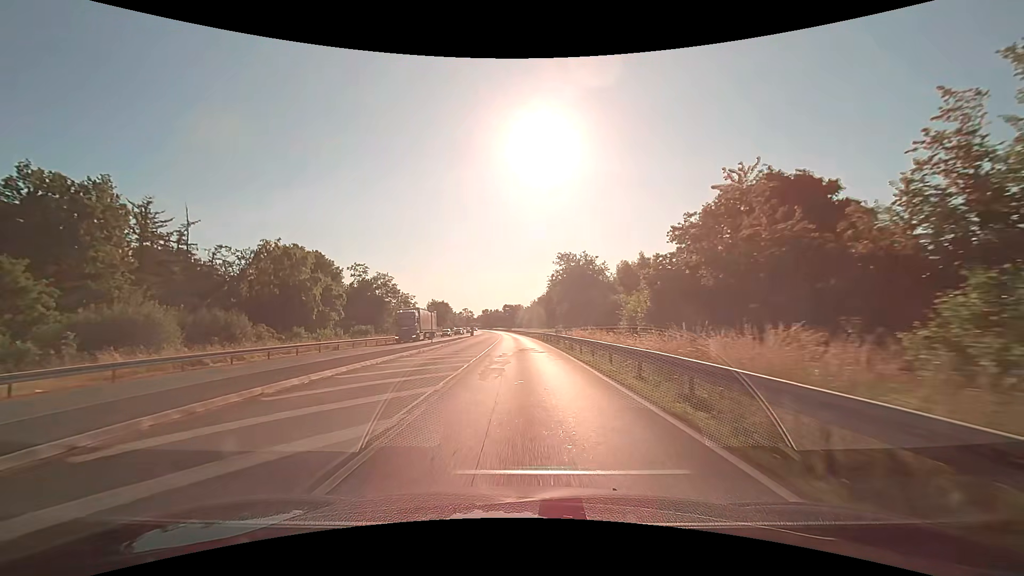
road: primary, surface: asphalt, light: Day
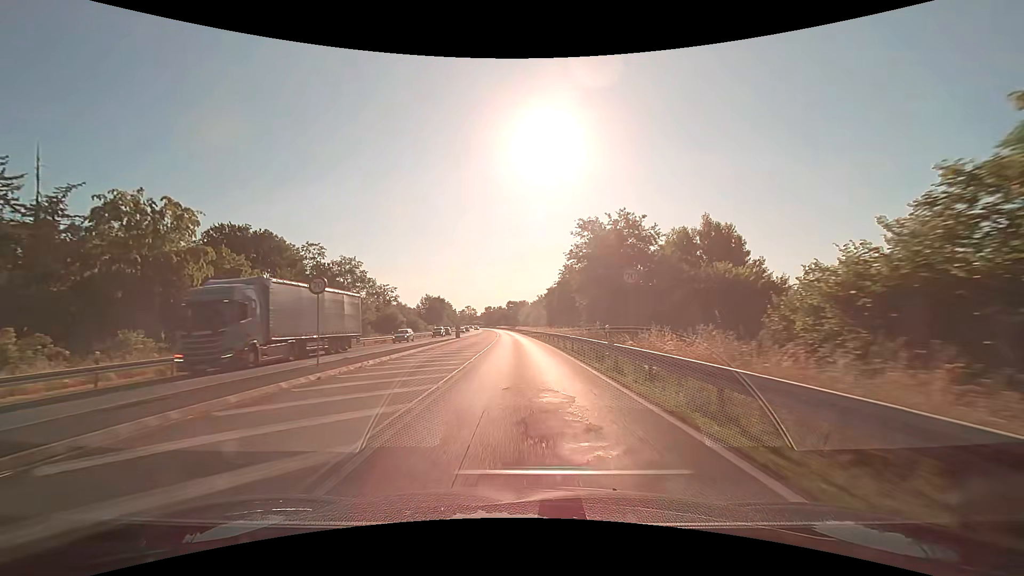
(-0.1, +21.6) m; 0°
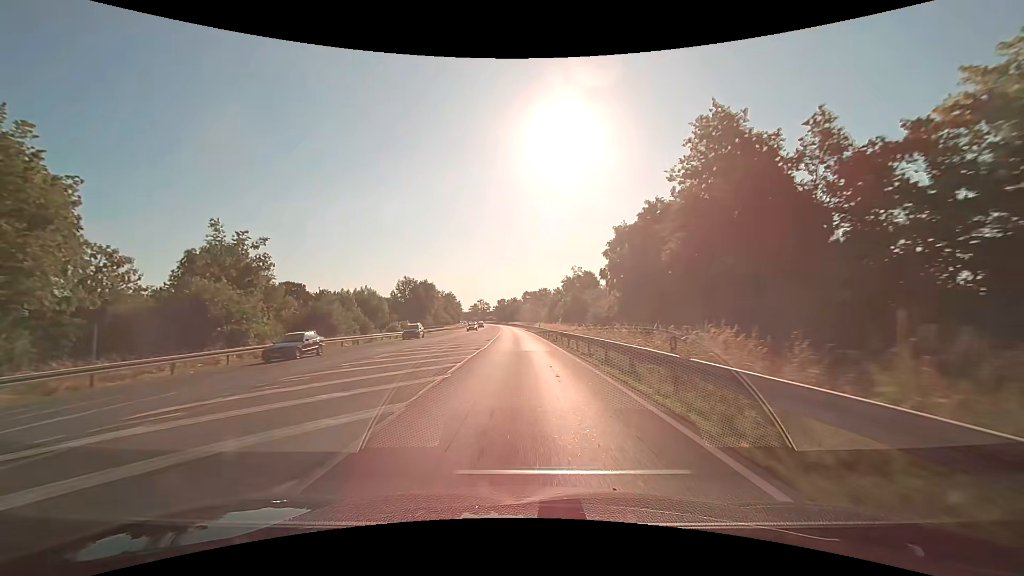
(-1.0, +54.0) m; -2°
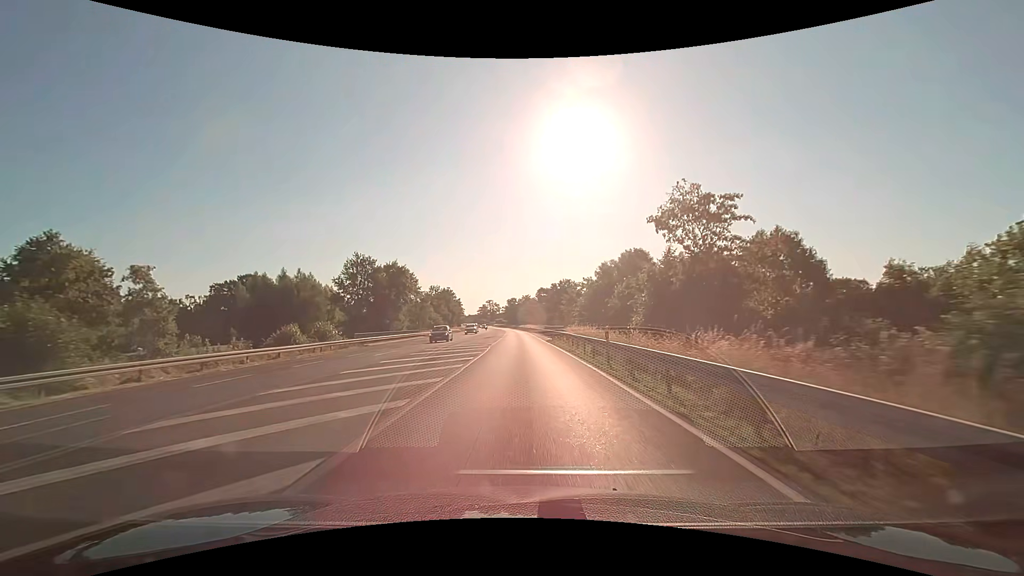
(-0.6, +43.2) m; -1°
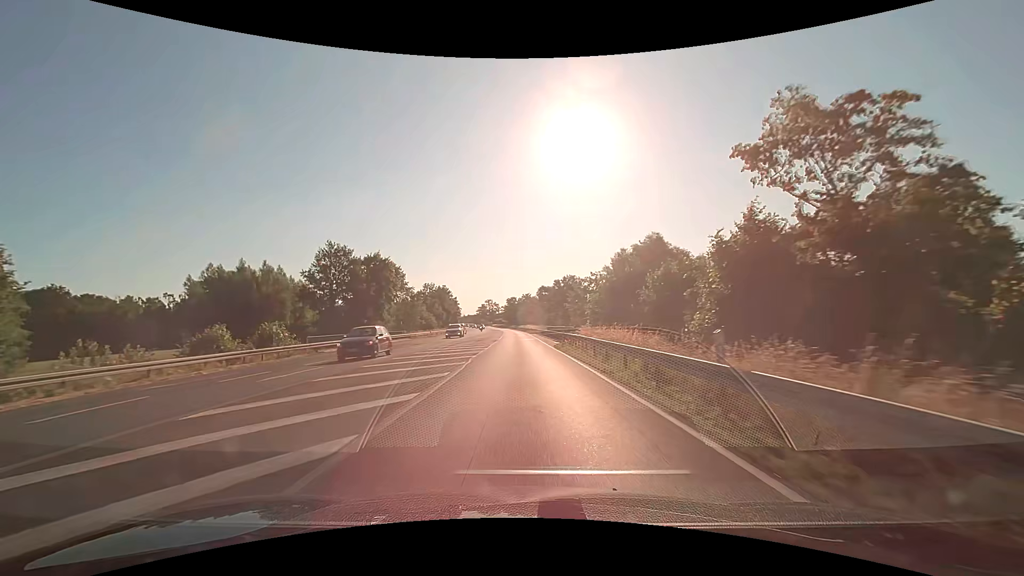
(0.0, +10.8) m; 0°
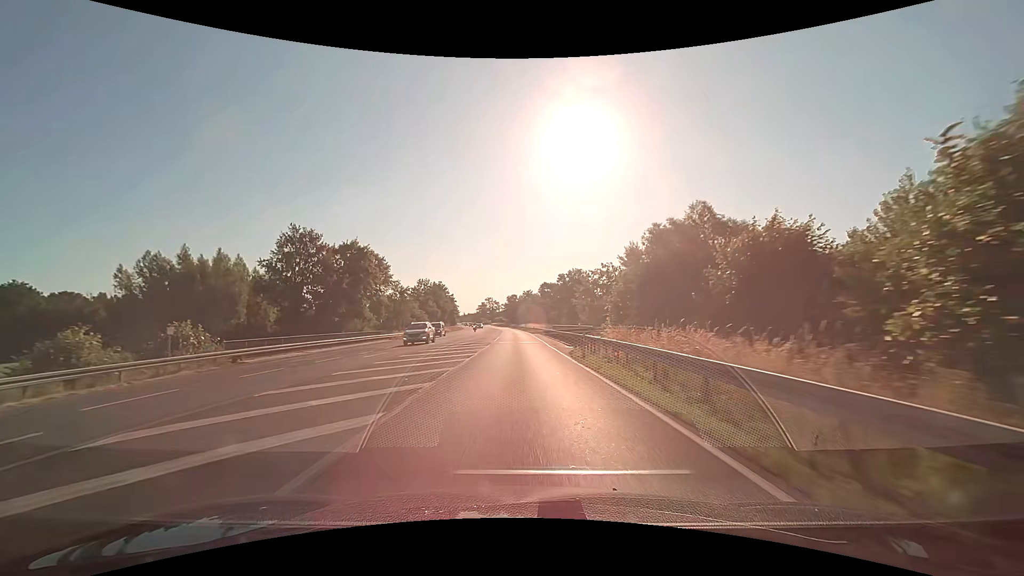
(0.0, +10.8) m; 0°
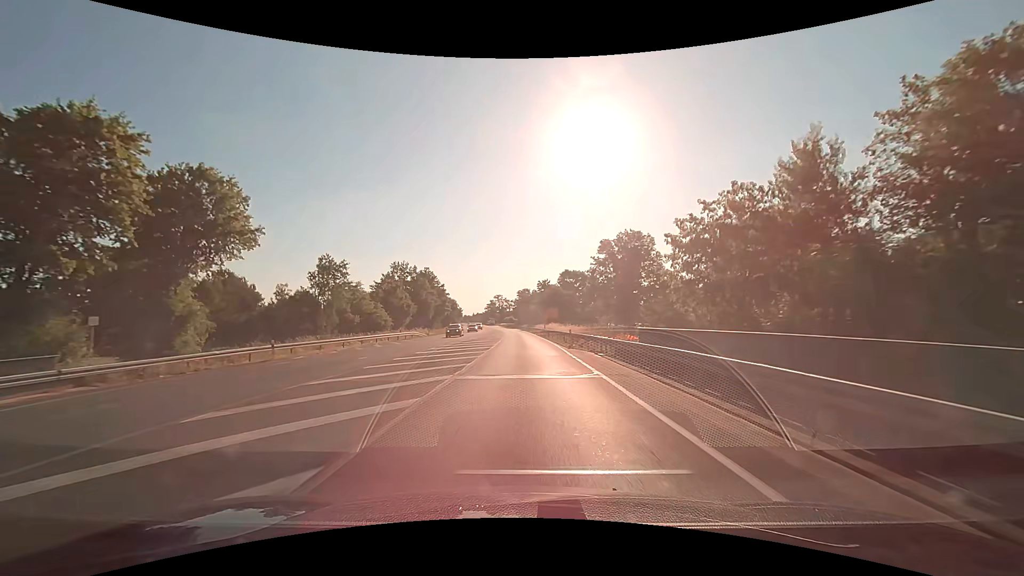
(-0.6, +43.1) m; -1°
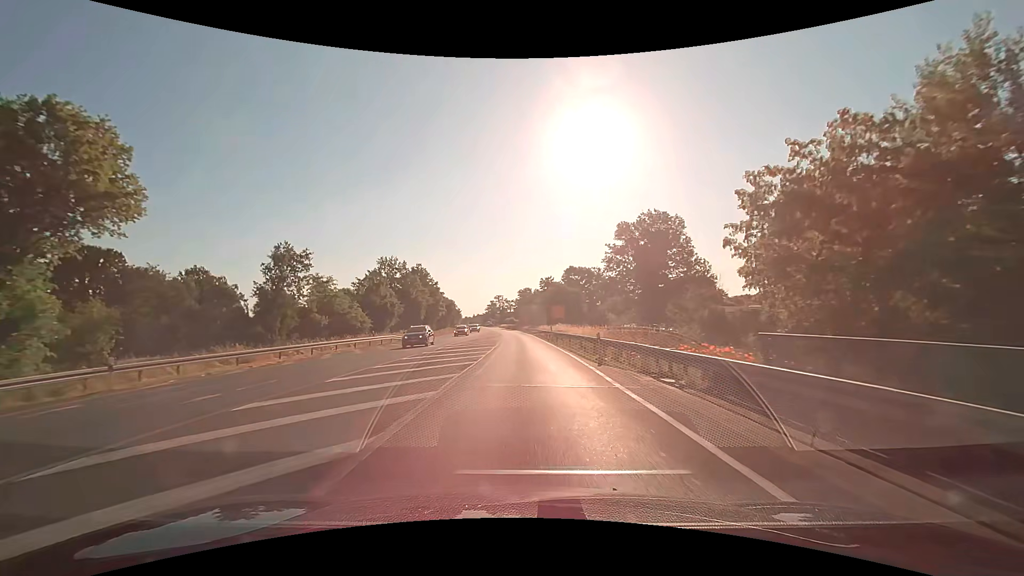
(0.0, +10.8) m; 0°
(0, +10) (0, +20) (0, +30) (0, +40) (0, +50) (-1, +60) (-1, +70) (-2, +80) (-3, +90) (-4, +100) m
